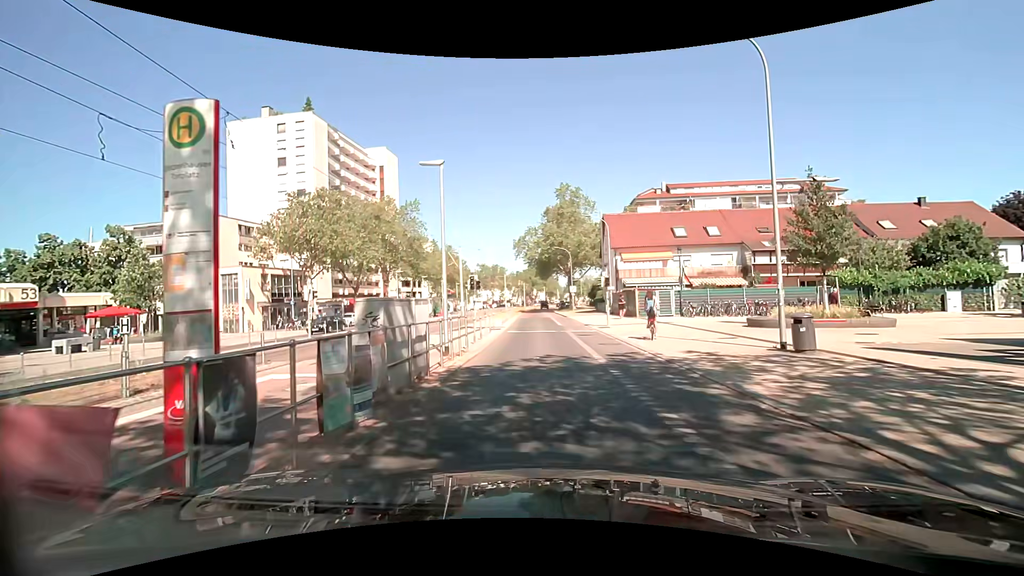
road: tertiary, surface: asphalt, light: Day
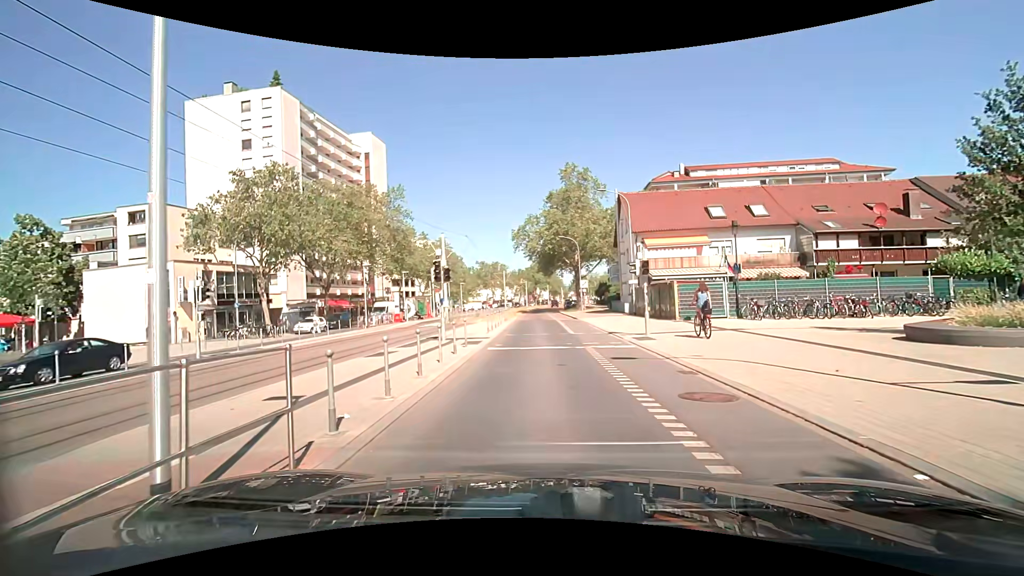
(-0.1, +9.9) m; +1°
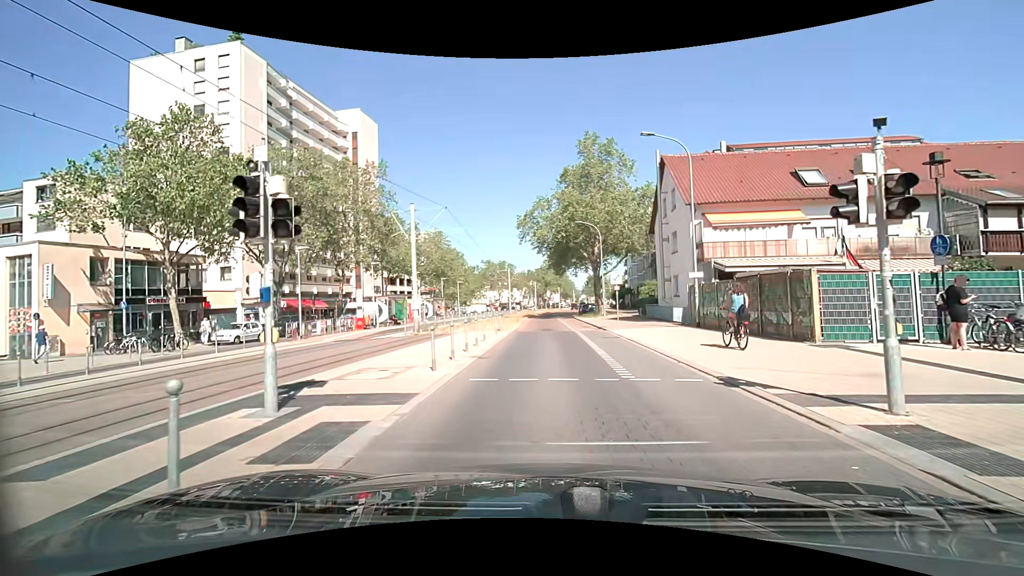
(-0.5, +12.5) m; -3°
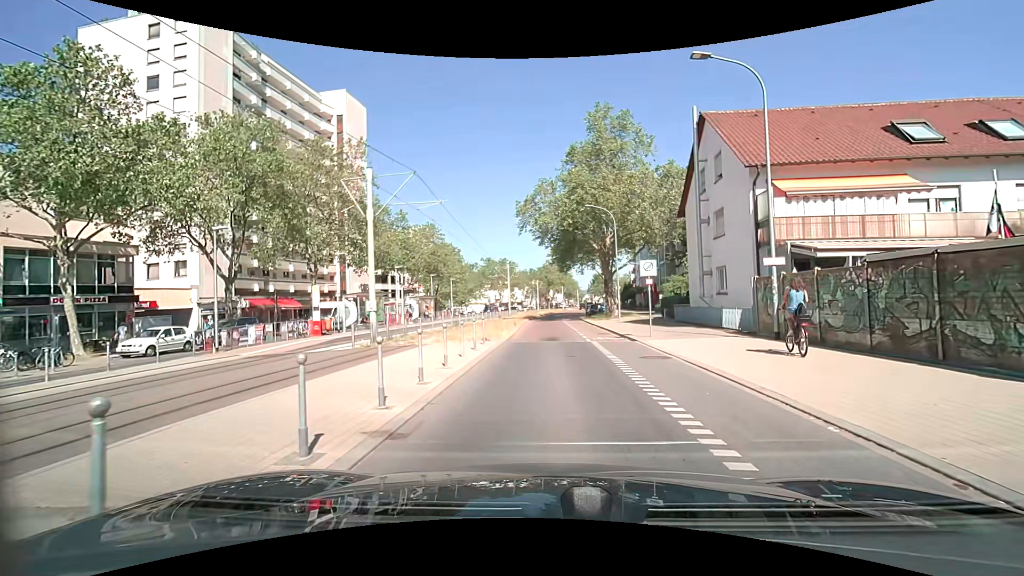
(0.0, +7.5) m; -1°
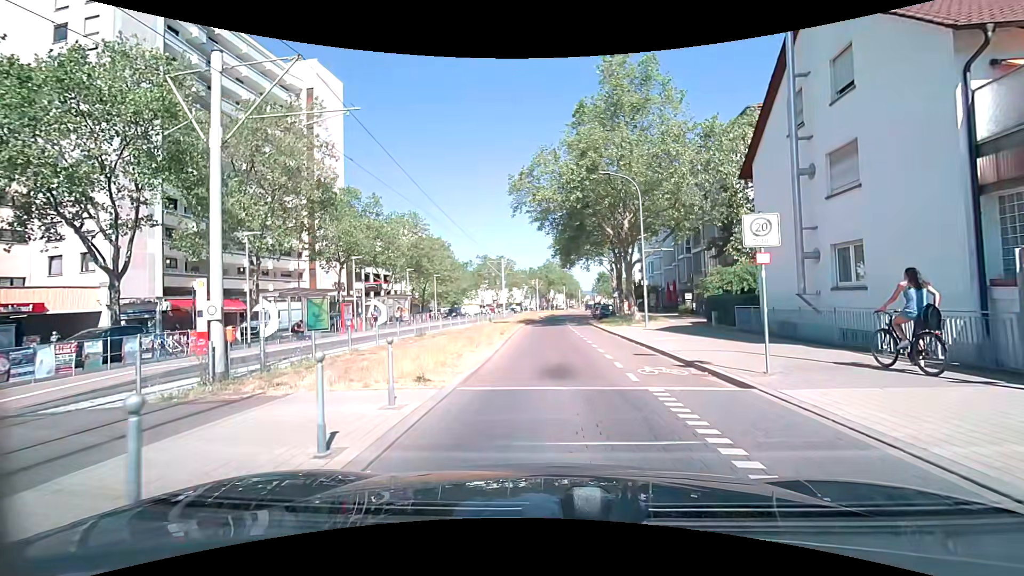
(+0.1, +10.0) m; 0°
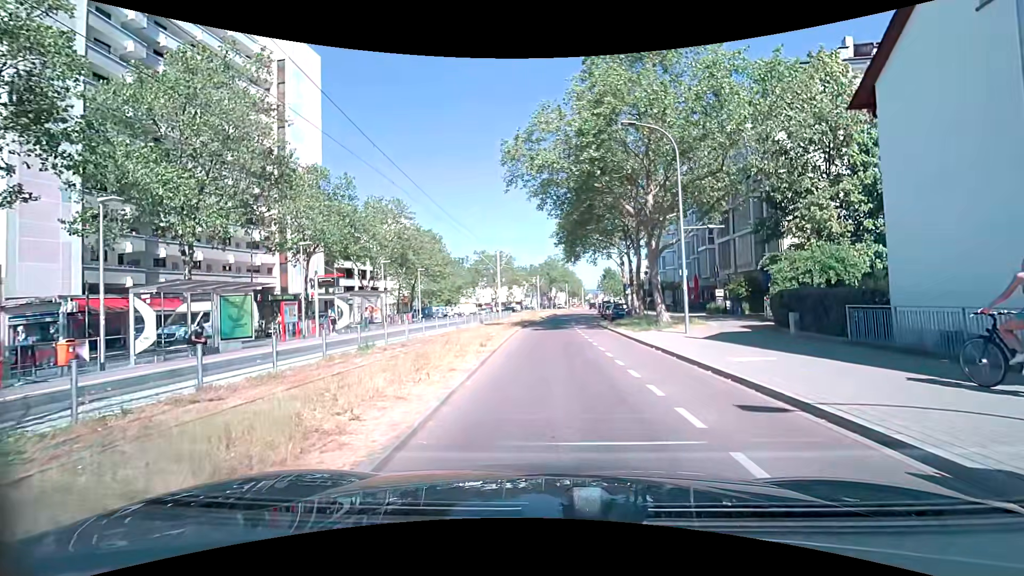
(0.0, +7.7) m; +1°
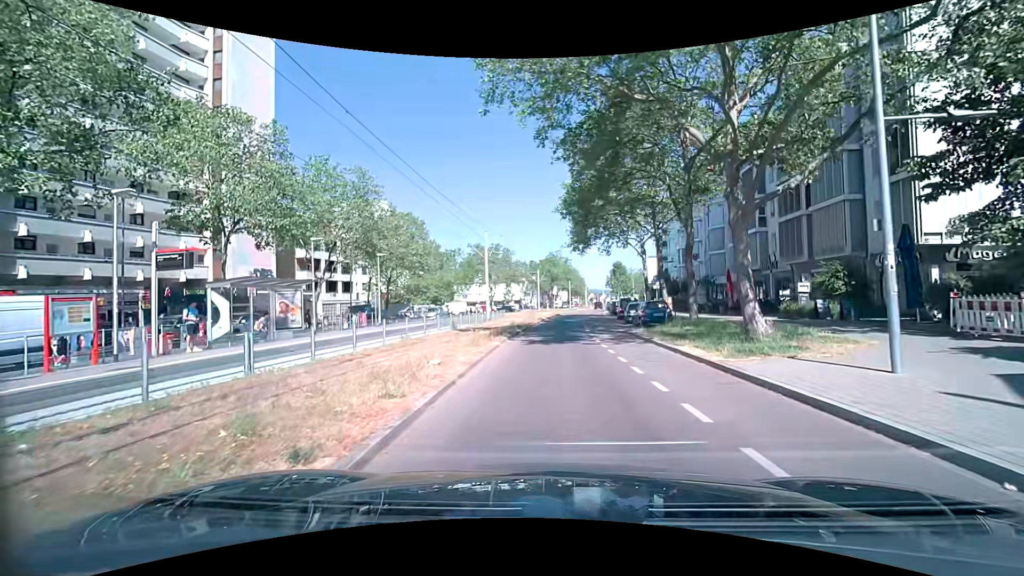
(-0.2, +12.1) m; -3°
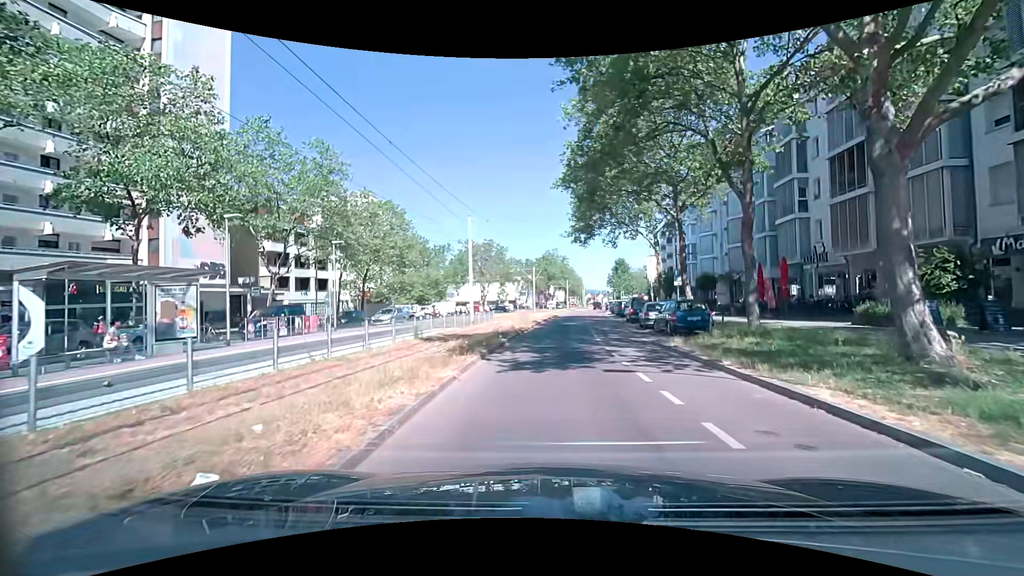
(+0.3, +7.1) m; +3°
(0, +10) (0, +20) (0, +30) (+1, +40) (+1, +50) (+2, +60) (+3, +70) (+5, +80) (+7, +90) (+9, +99) m
